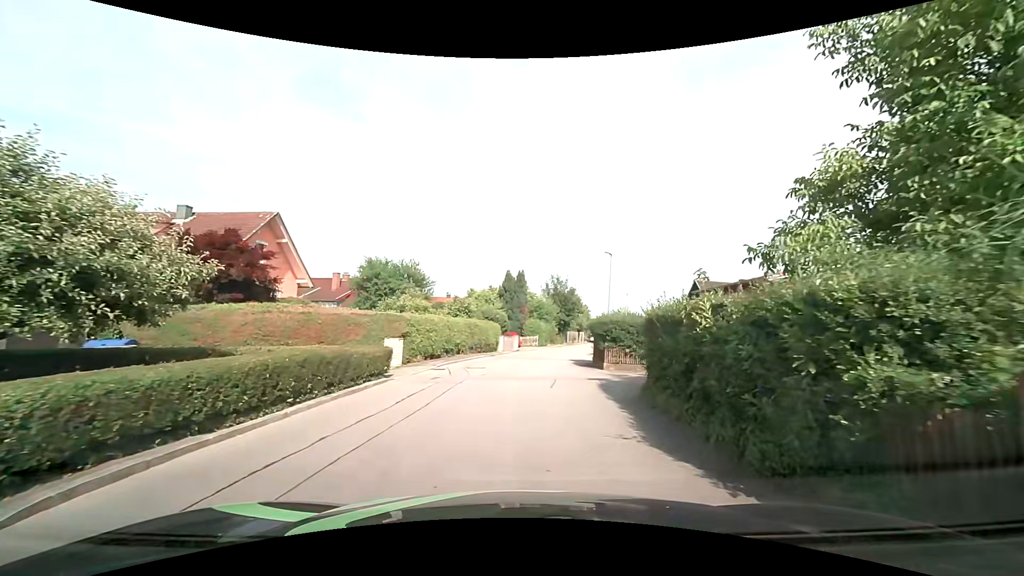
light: Day
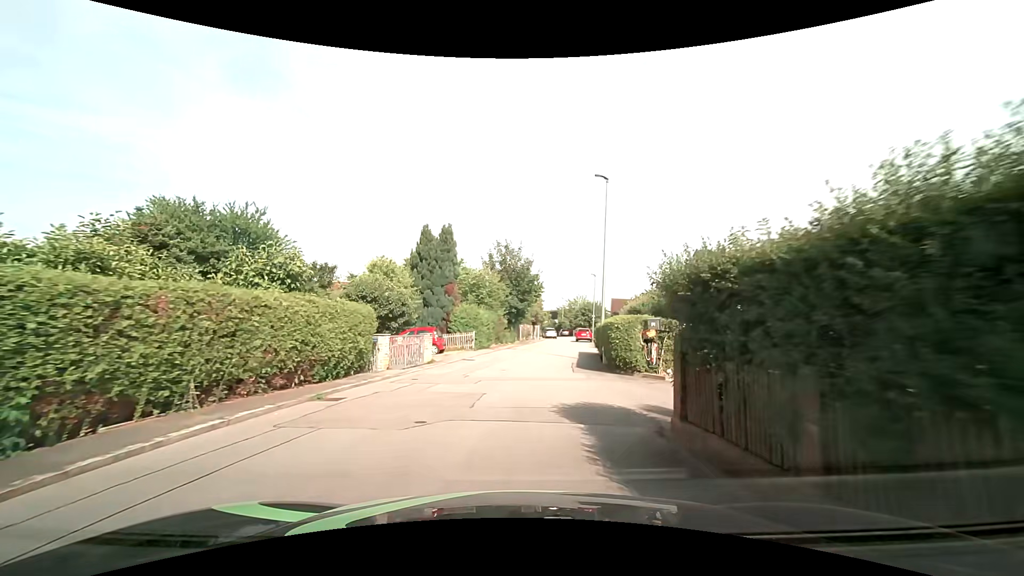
(+1.3, +19.6) m; +7°
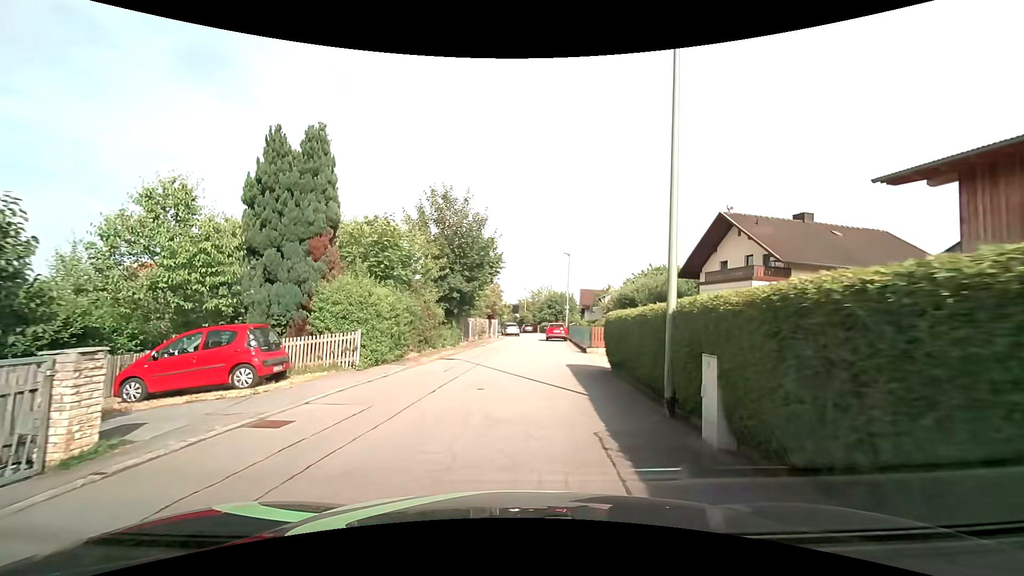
(+0.5, +14.0) m; +4°
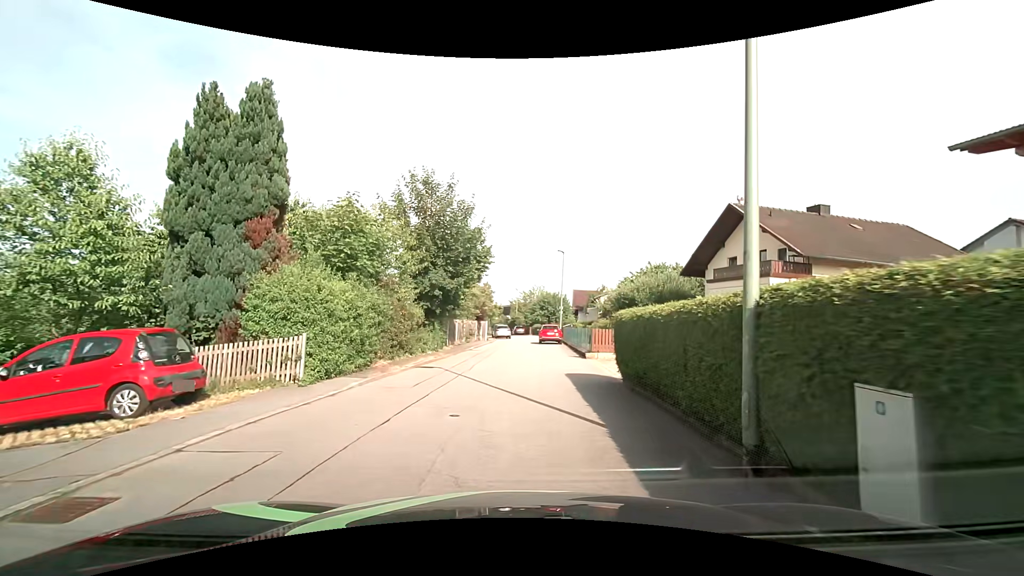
(0.0, +2.9) m; +1°
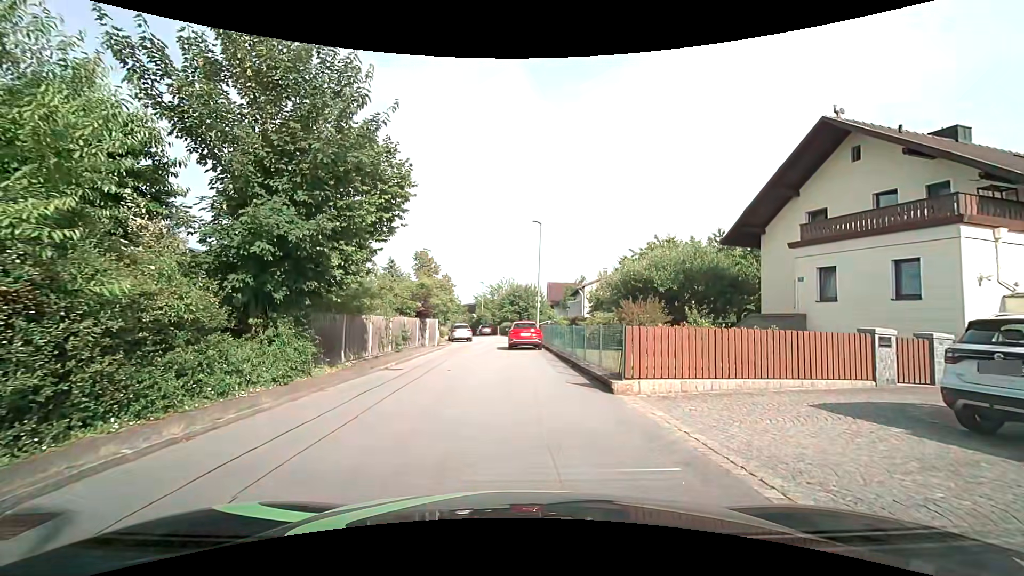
(+0.5, +12.1) m; +5°
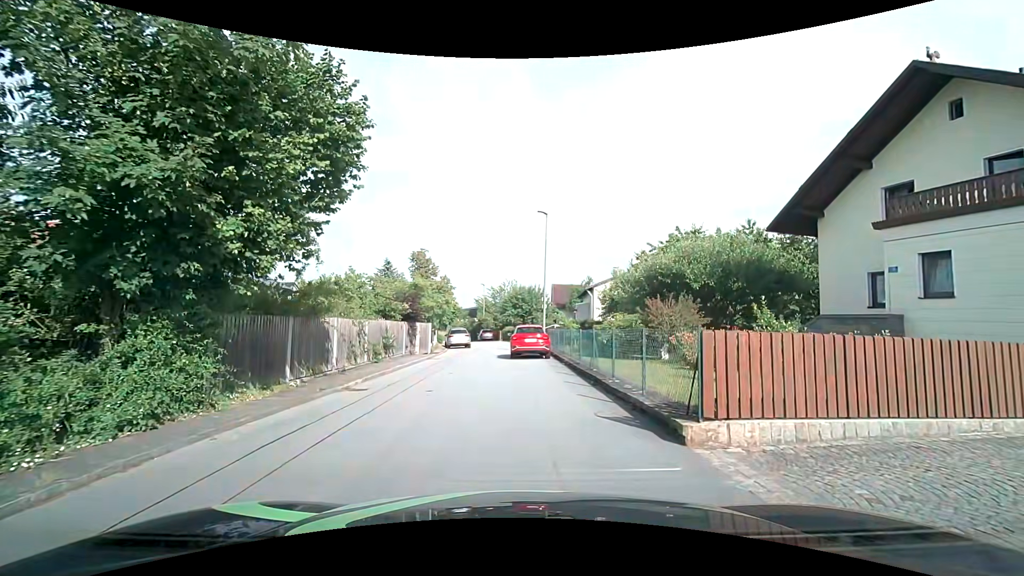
(-0.1, +3.9) m; 0°
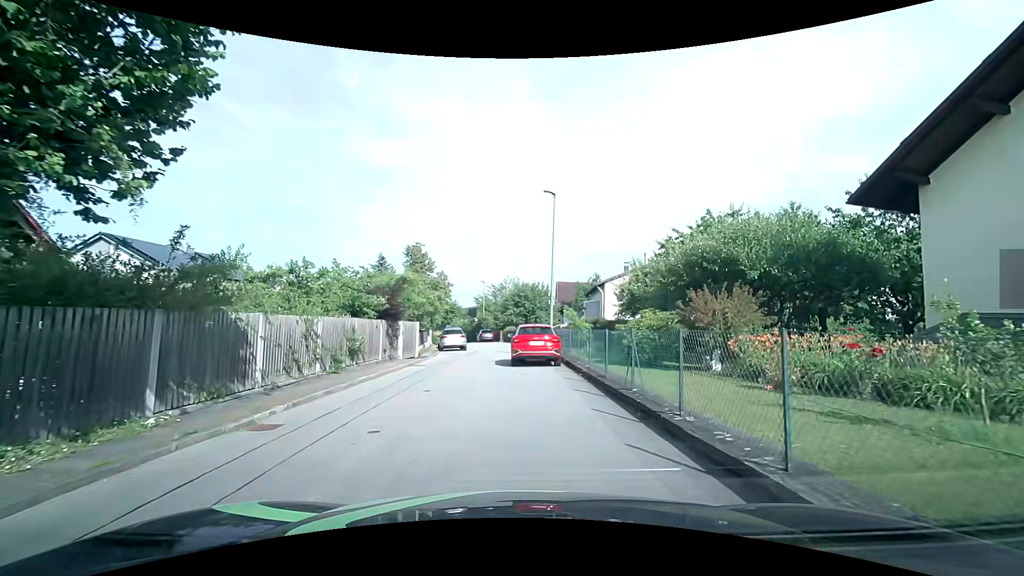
(-0.1, +4.4) m; -1°
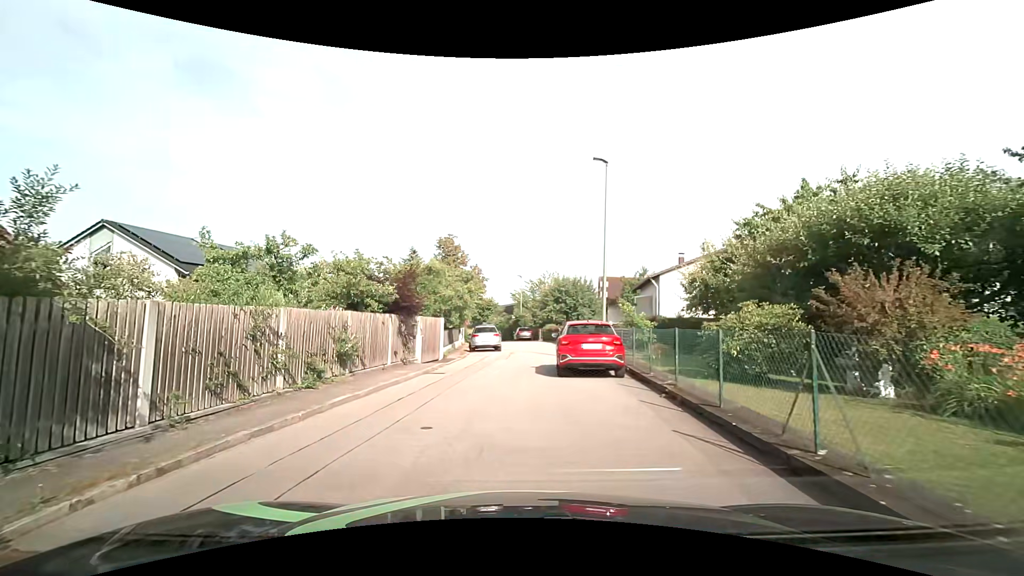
(-0.2, +4.4) m; -5°
(-1, +10) (0, +20) (+1, +30) (+2, +40) (0, +50) (-2, +59) (-4, +69) (-10, +77) (-18, +82) (-28, +83) m
